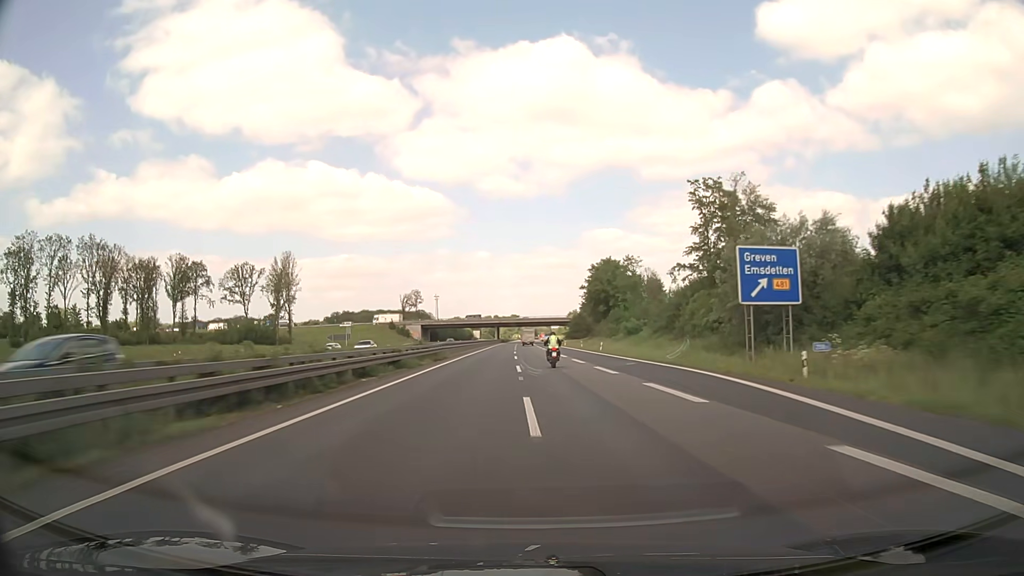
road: motorway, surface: asphalt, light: Day
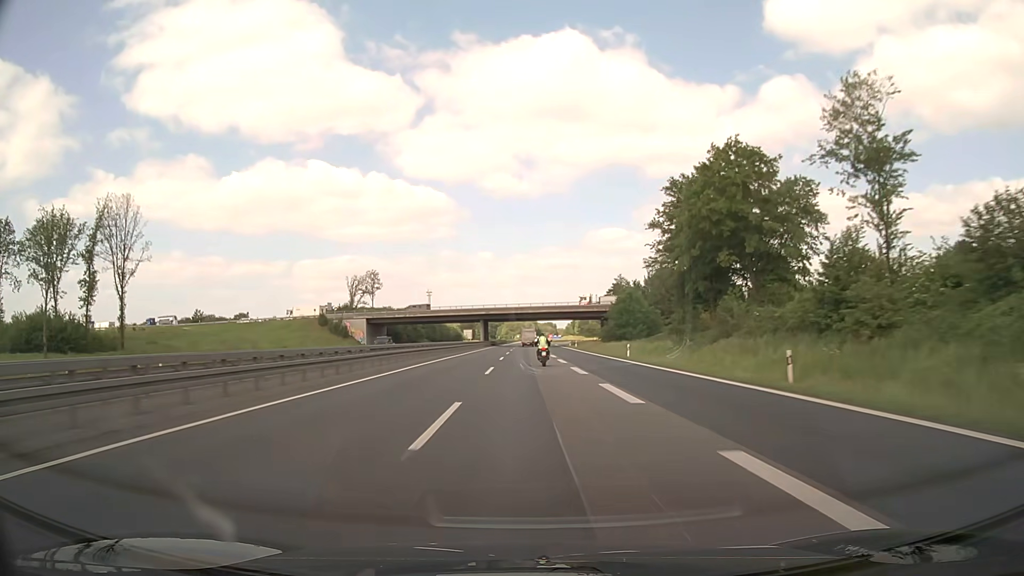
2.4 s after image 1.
(0.0, +73.0) m; 0°
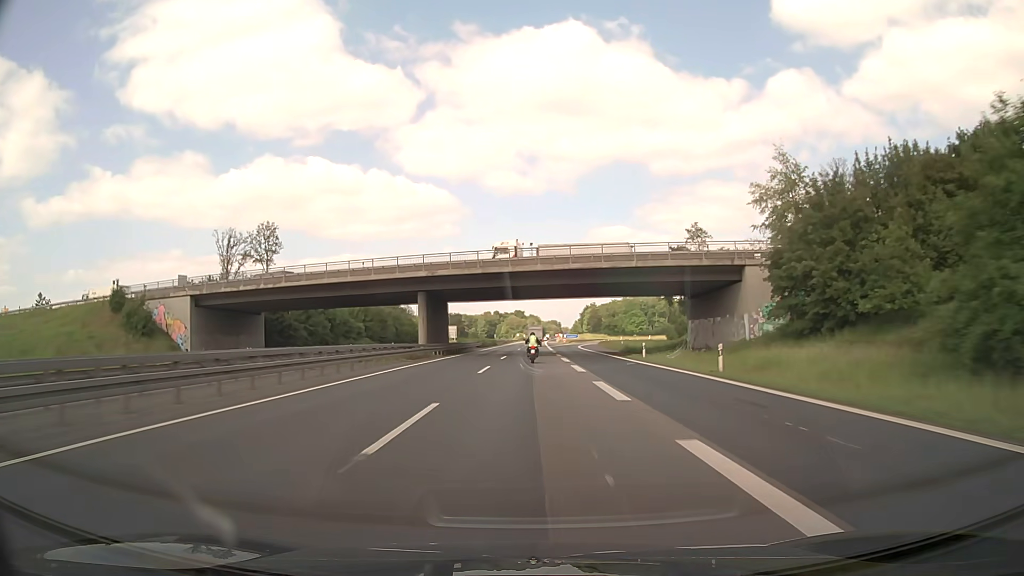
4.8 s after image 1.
(-0.2, +72.2) m; 0°
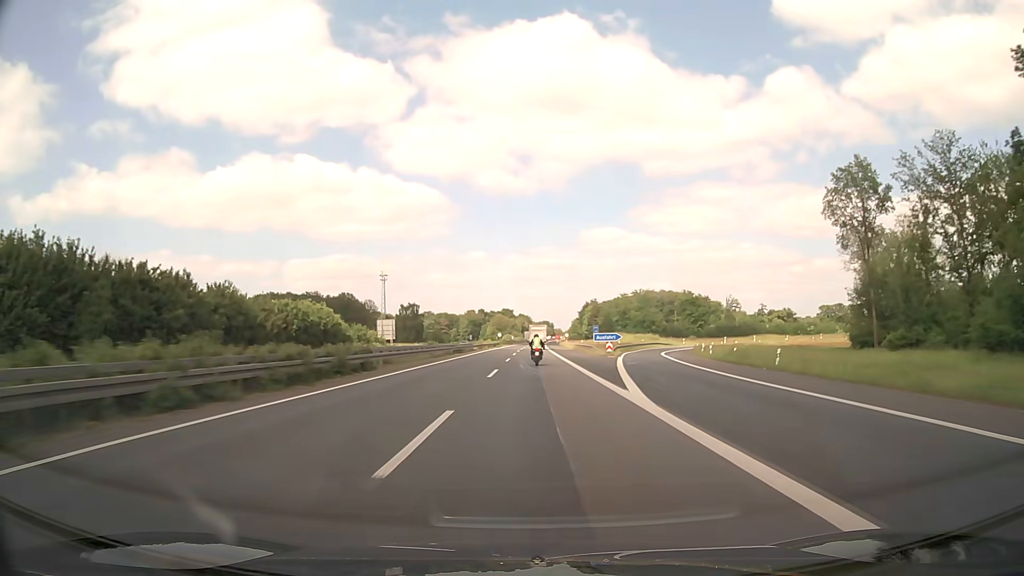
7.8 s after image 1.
(+0.2, +91.4) m; +1°
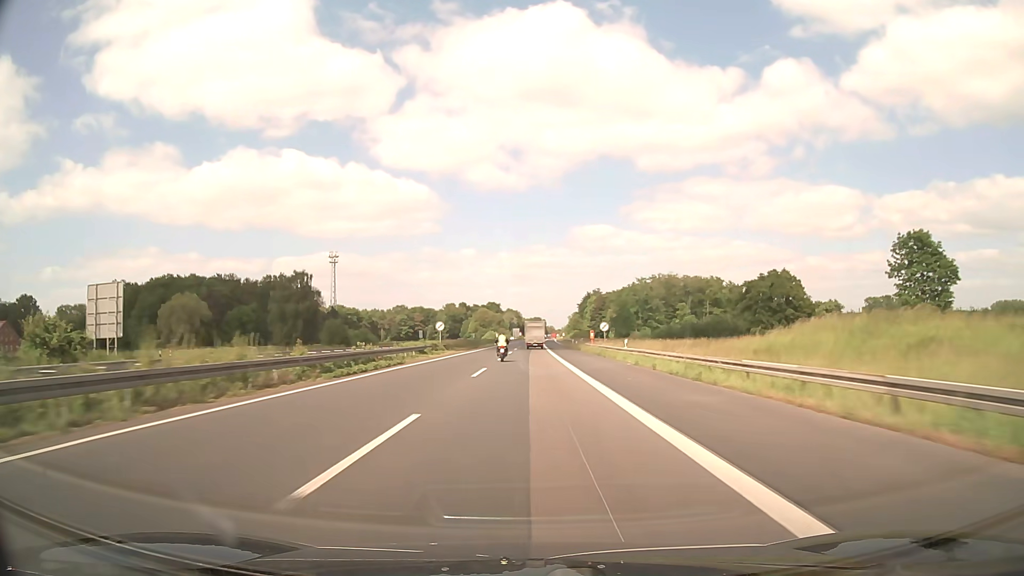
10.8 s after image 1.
(+0.8, +90.6) m; +1°
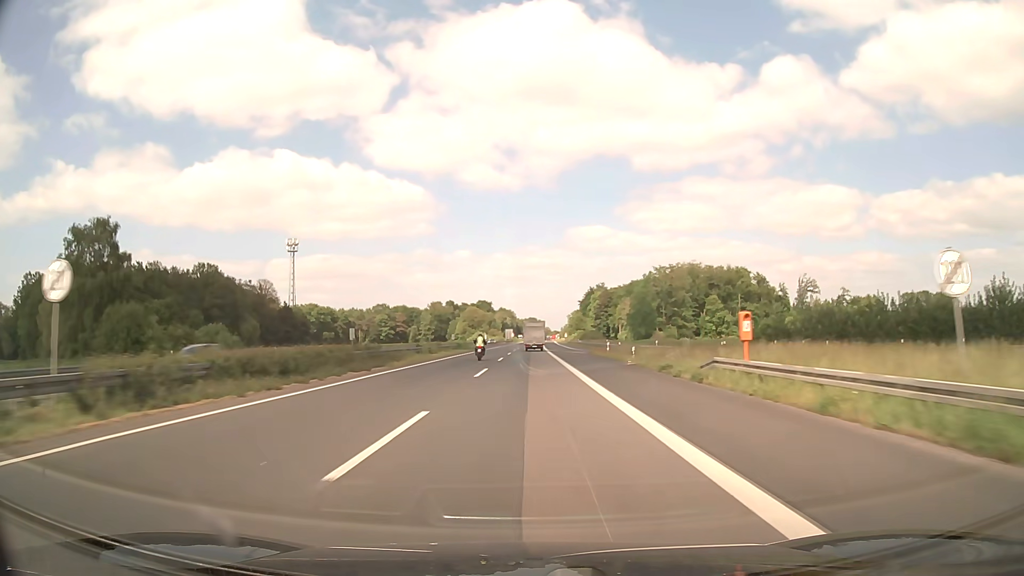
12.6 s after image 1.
(+0.2, +53.3) m; 0°
